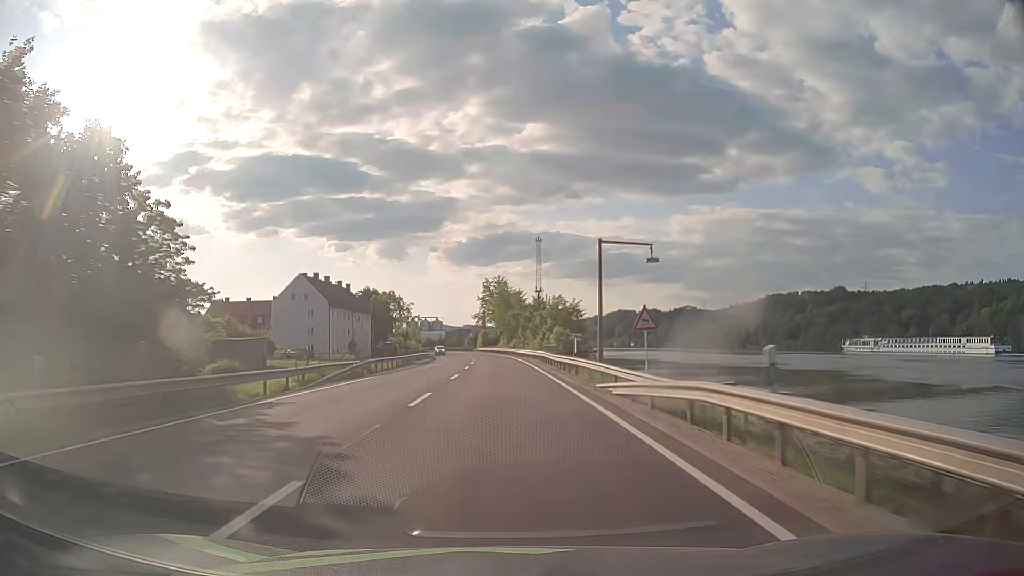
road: primary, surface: asphalt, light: Day
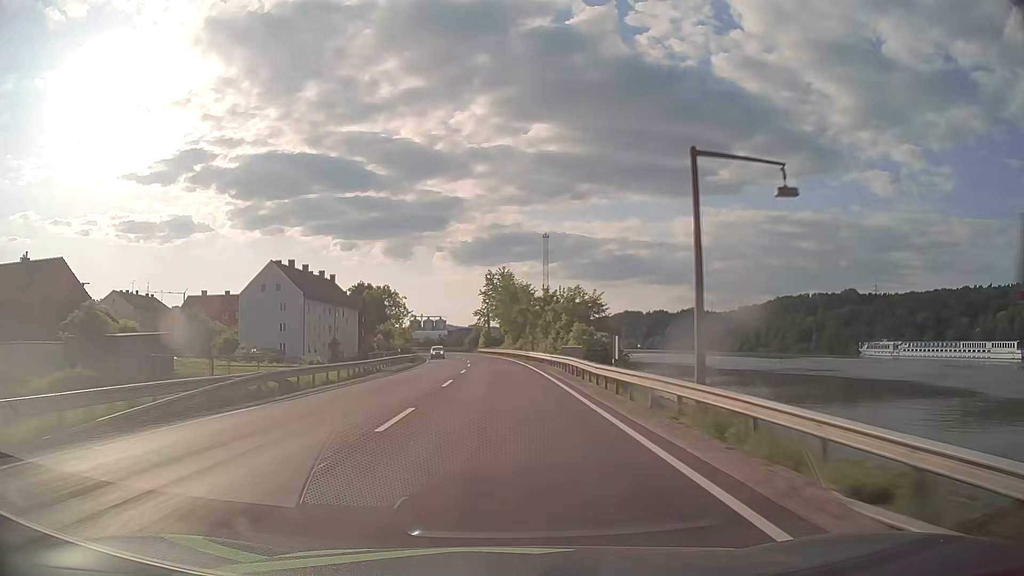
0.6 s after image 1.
(0.0, +15.8) m; 0°
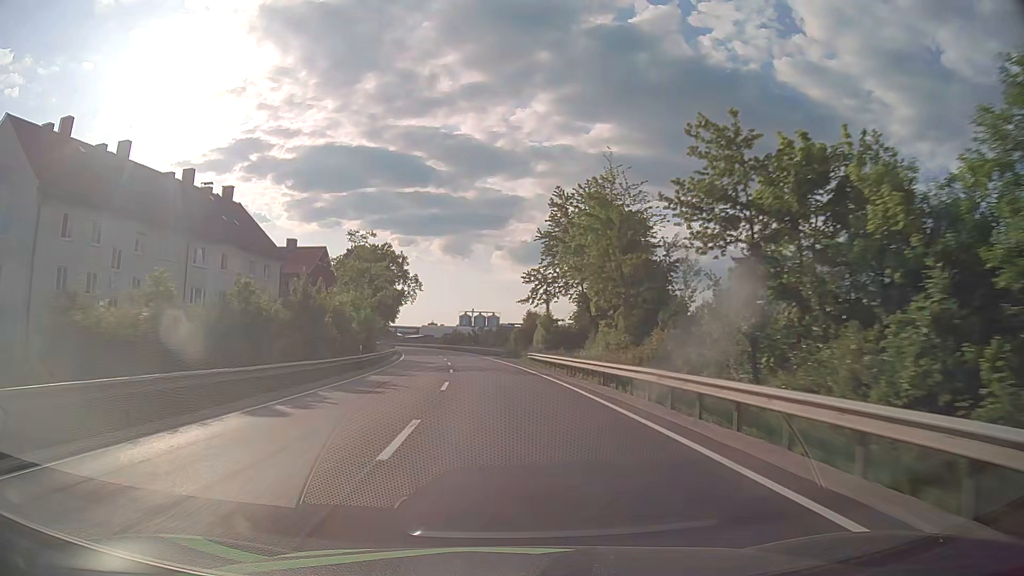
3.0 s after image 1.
(-2.1, +63.2) m; -5°
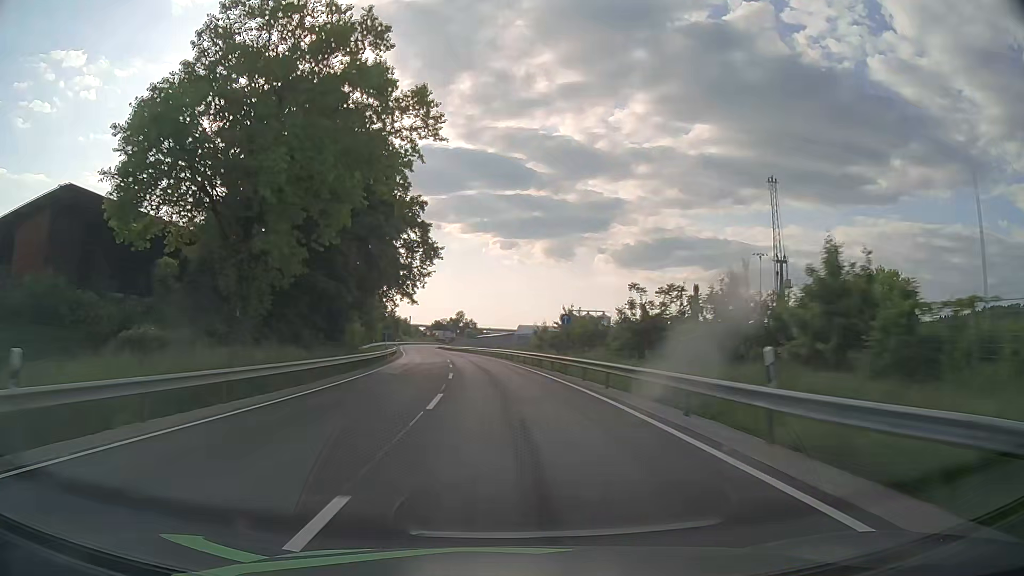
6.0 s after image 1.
(-6.5, +78.6) m; -8°
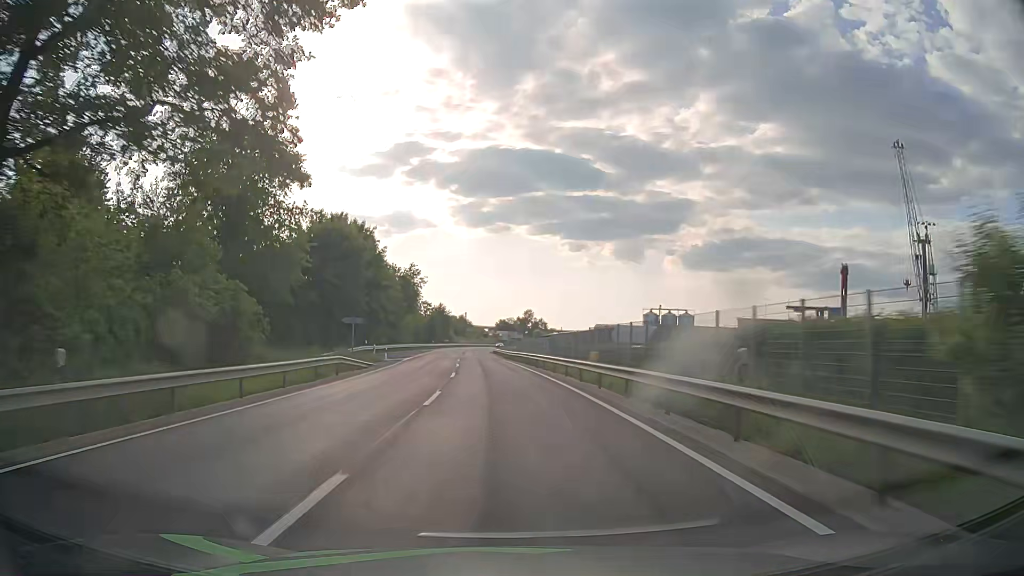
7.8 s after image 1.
(-2.4, +47.3) m; -6°
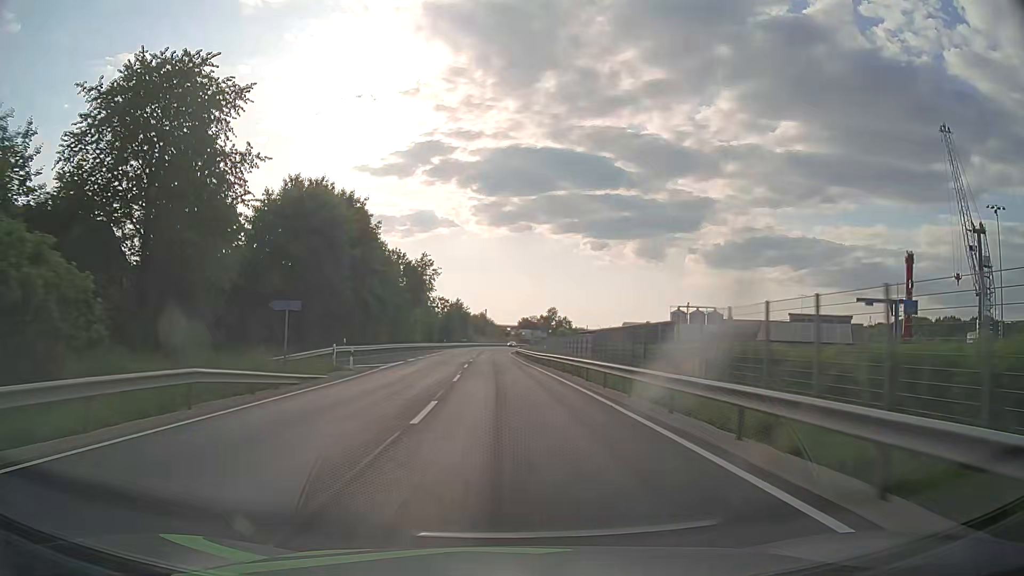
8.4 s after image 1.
(-0.3, +15.8) m; -2°
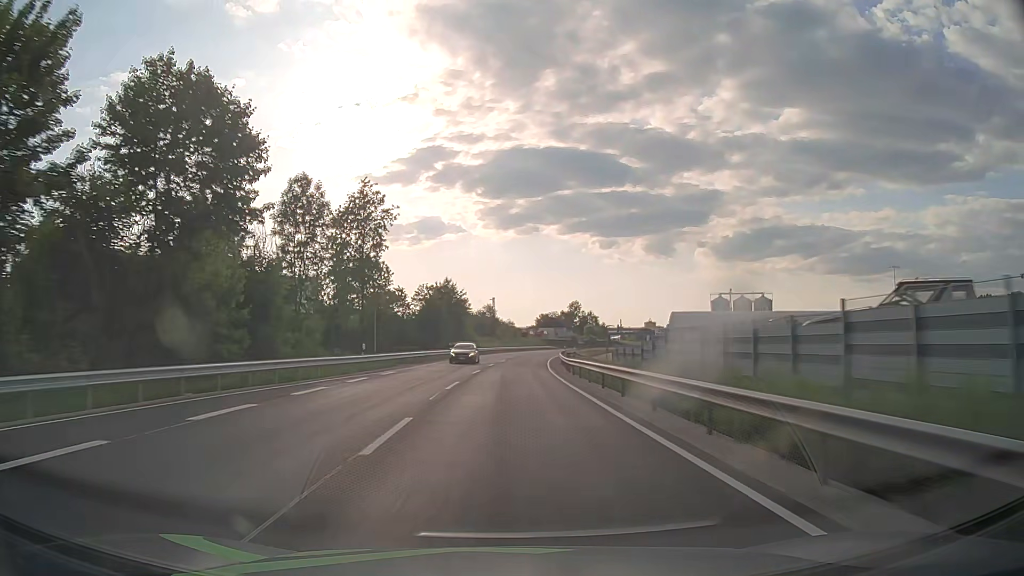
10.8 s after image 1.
(-1.3, +63.3) m; -2°
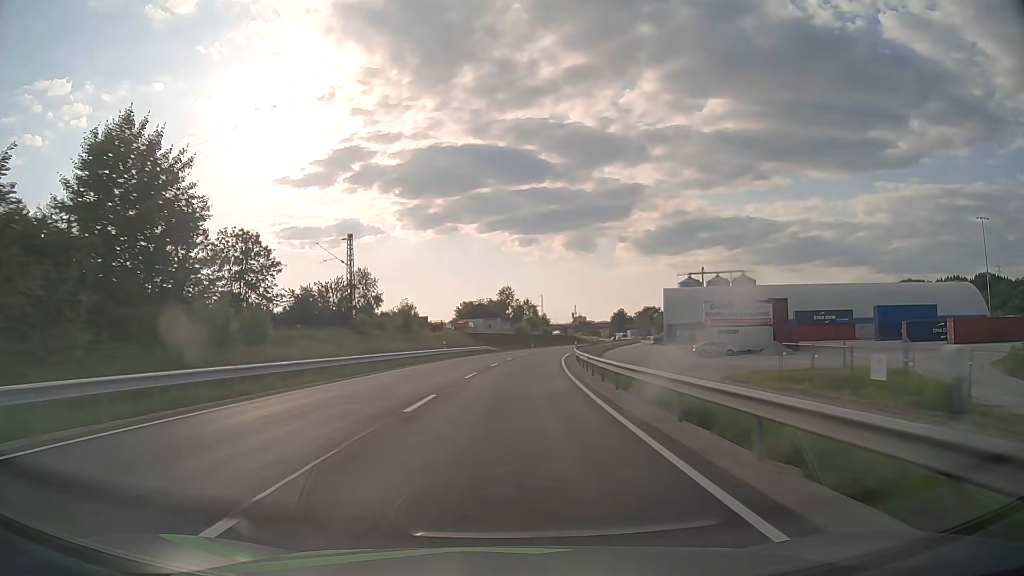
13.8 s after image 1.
(+3.9, +79.0) m; +6°
(0, +10) (0, +20) (+1, +30) (+2, +40) (+2, +50) (+4, +60) (+5, +70) (+6, +80) (+8, +89) (+10, +99) m
